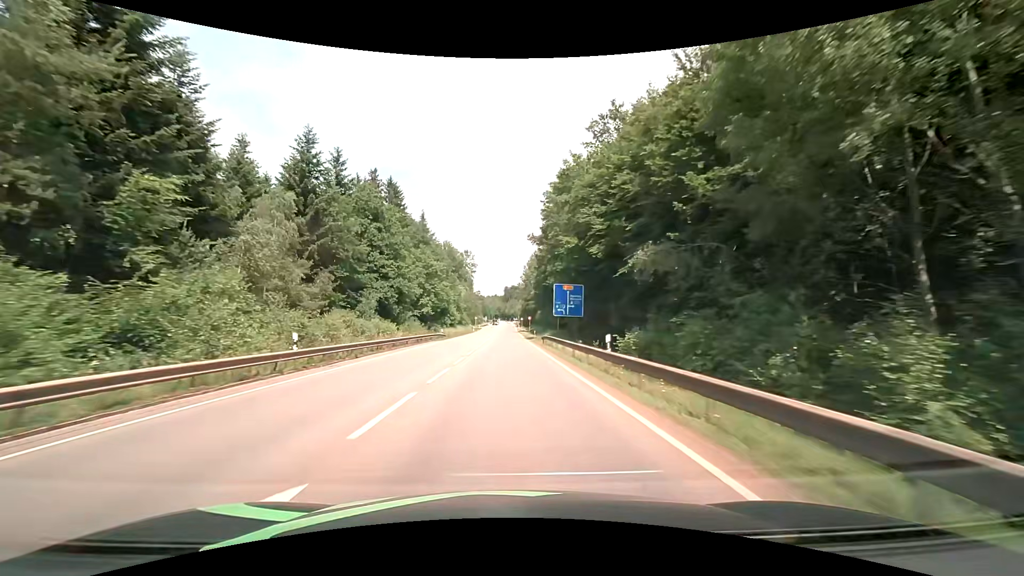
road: secondary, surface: asphalt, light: Day
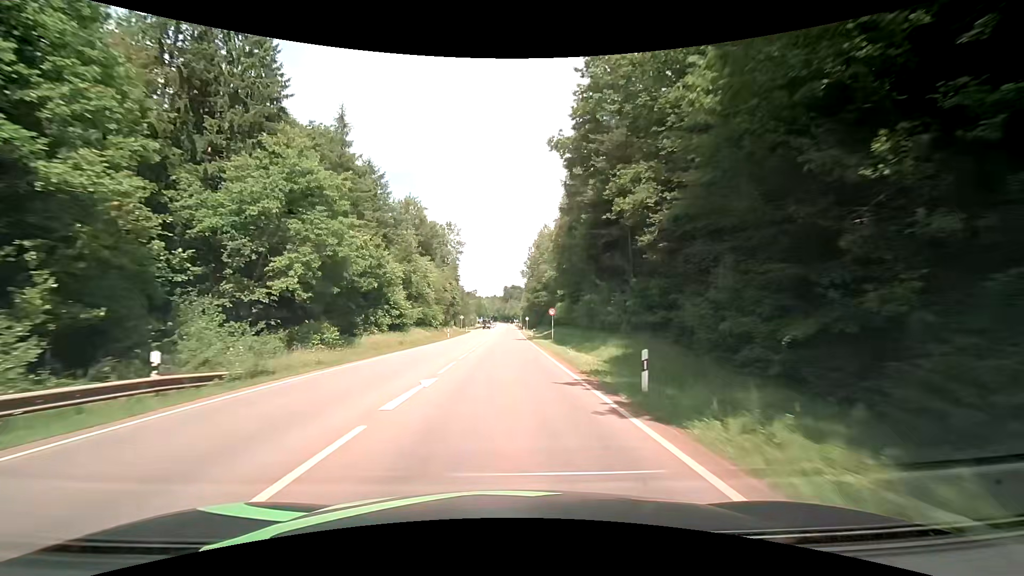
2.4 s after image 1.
(-0.1, +45.0) m; 0°
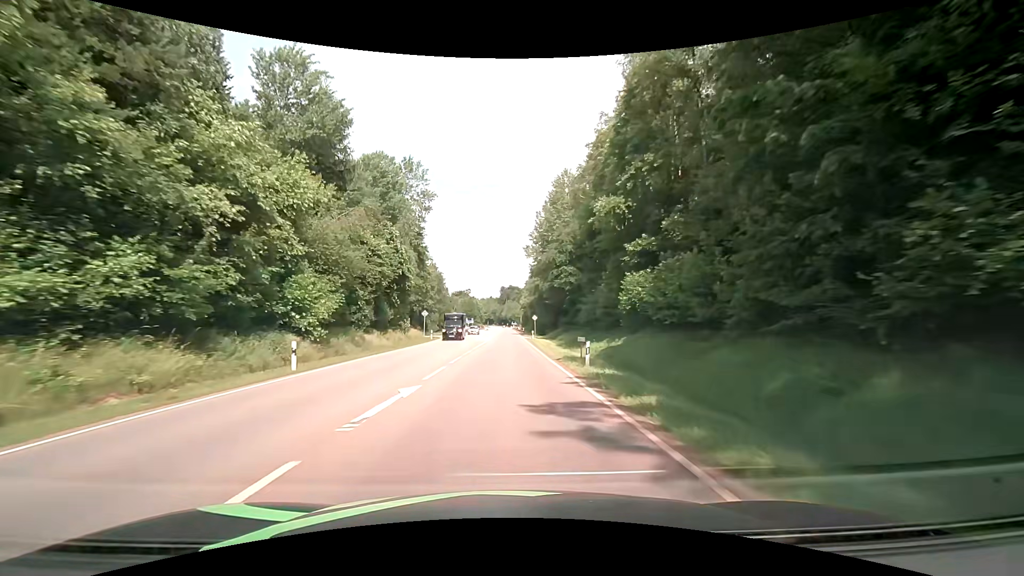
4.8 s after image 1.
(-0.1, +43.7) m; 0°
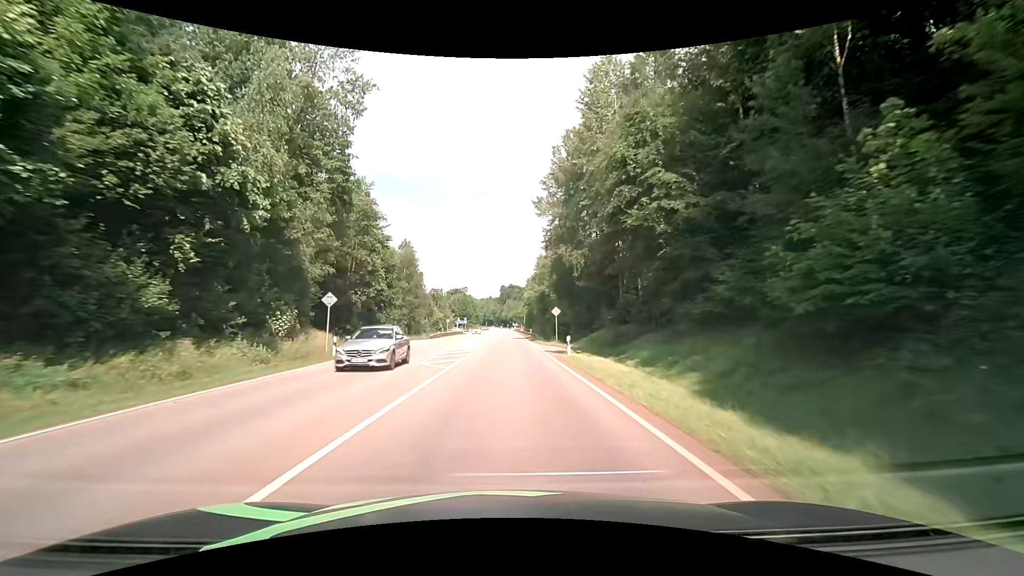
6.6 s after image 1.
(0.0, +32.3) m; 0°
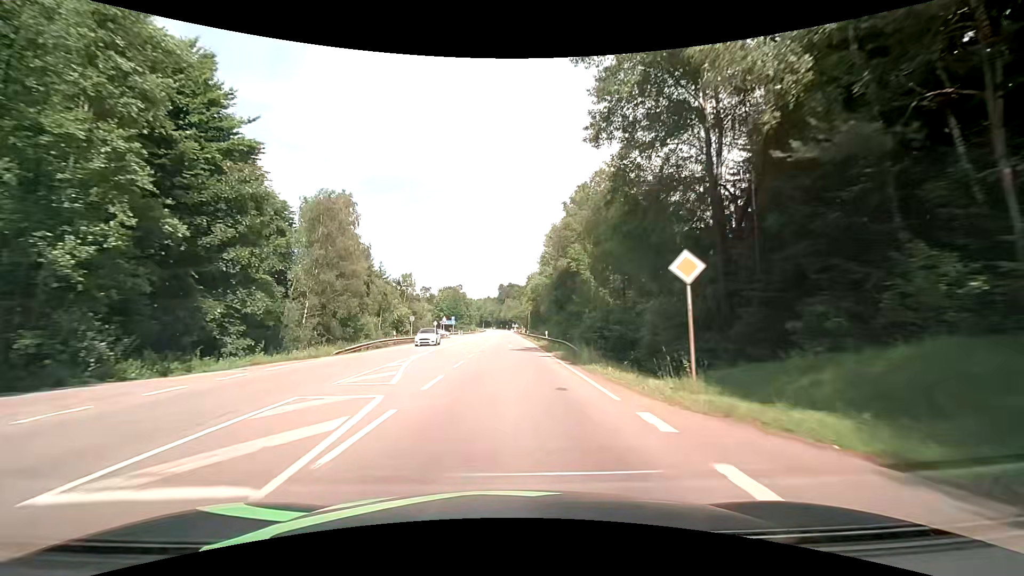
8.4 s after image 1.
(0.0, +32.2) m; 0°
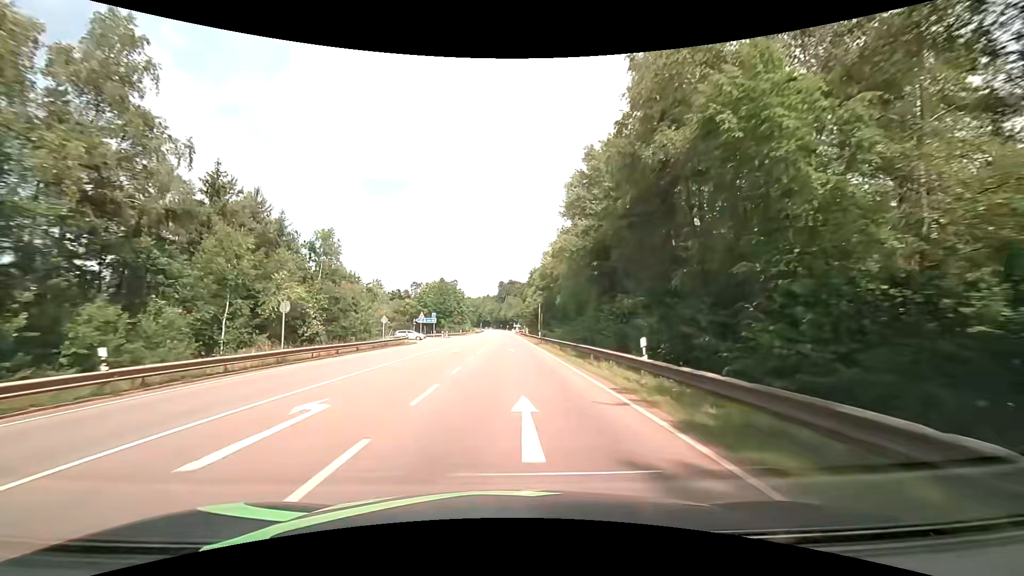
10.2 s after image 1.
(-0.1, +32.1) m; 0°
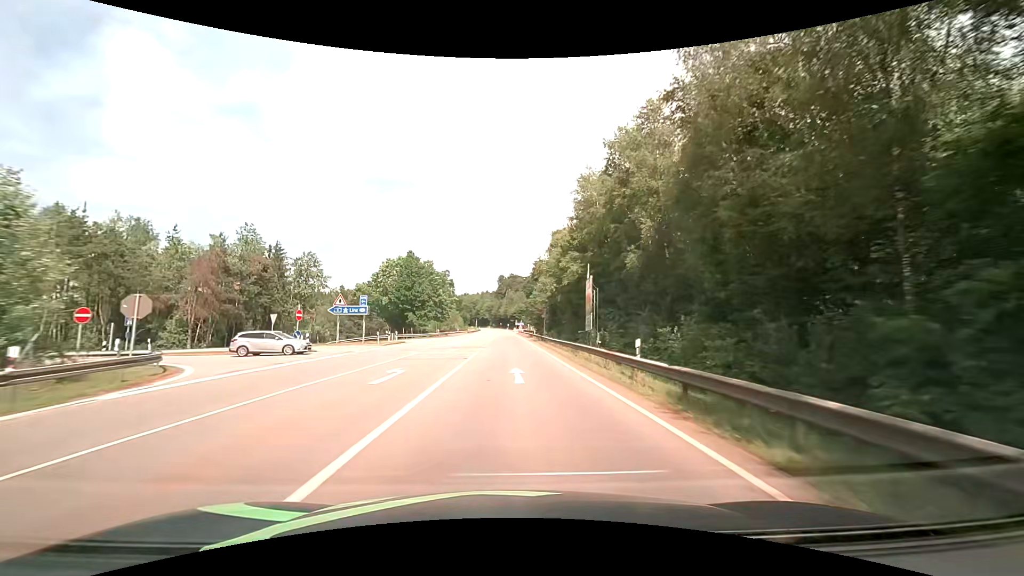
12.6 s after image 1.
(-0.3, +43.0) m; -1°
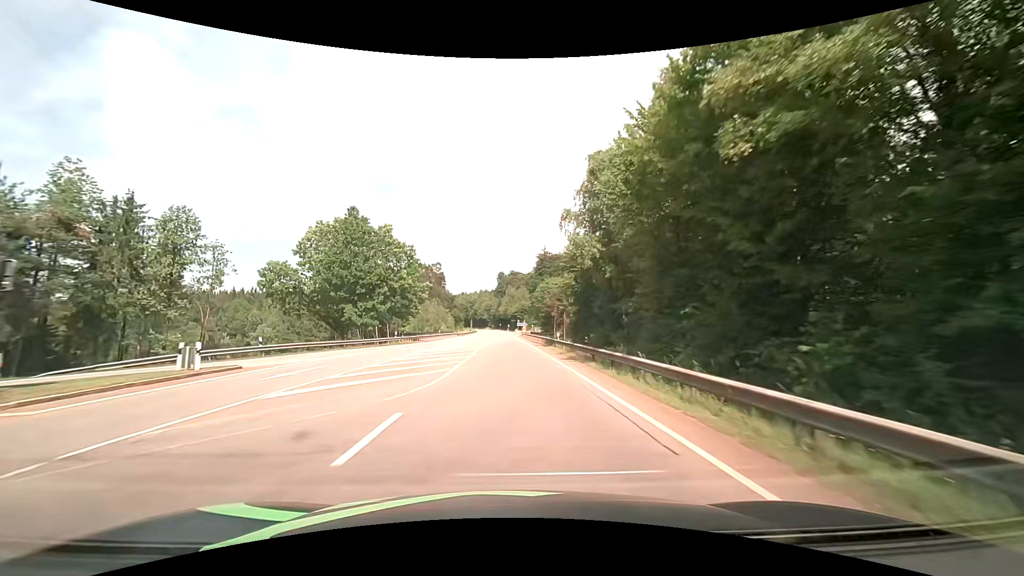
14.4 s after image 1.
(+0.1, +32.3) m; 0°
(0, +10) (0, +20) (0, +30) (0, +40) (0, +50) (0, +60) (0, +70) (0, +80) (0, +90) (-1, +100) m
